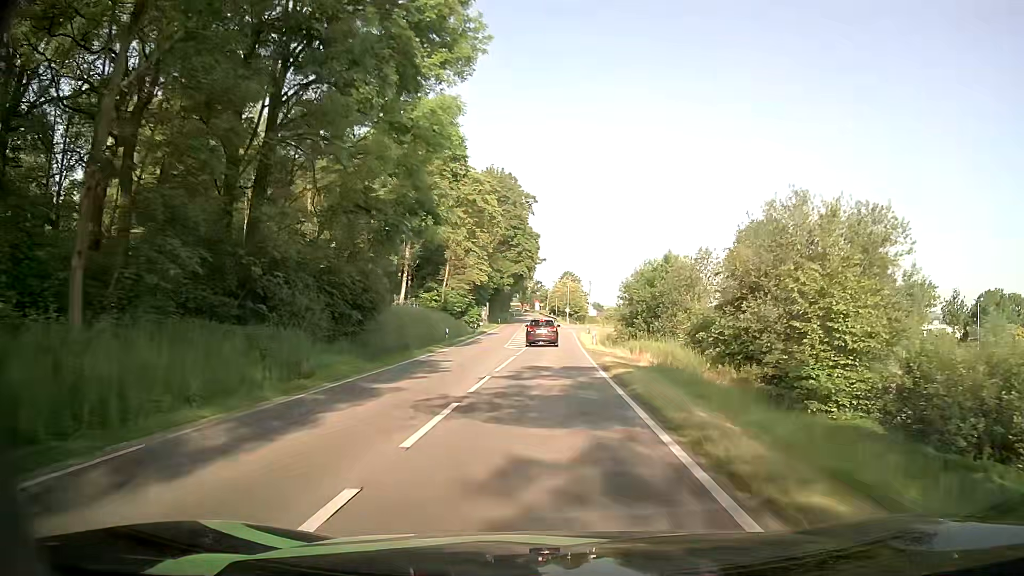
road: secondary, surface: asphalt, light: Day
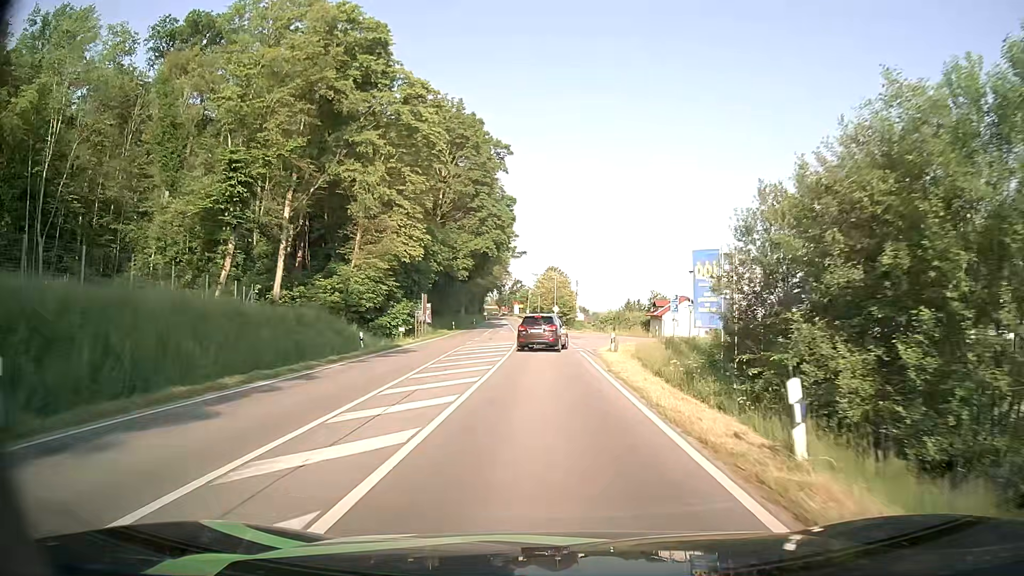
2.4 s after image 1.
(+0.1, +36.2) m; +2°
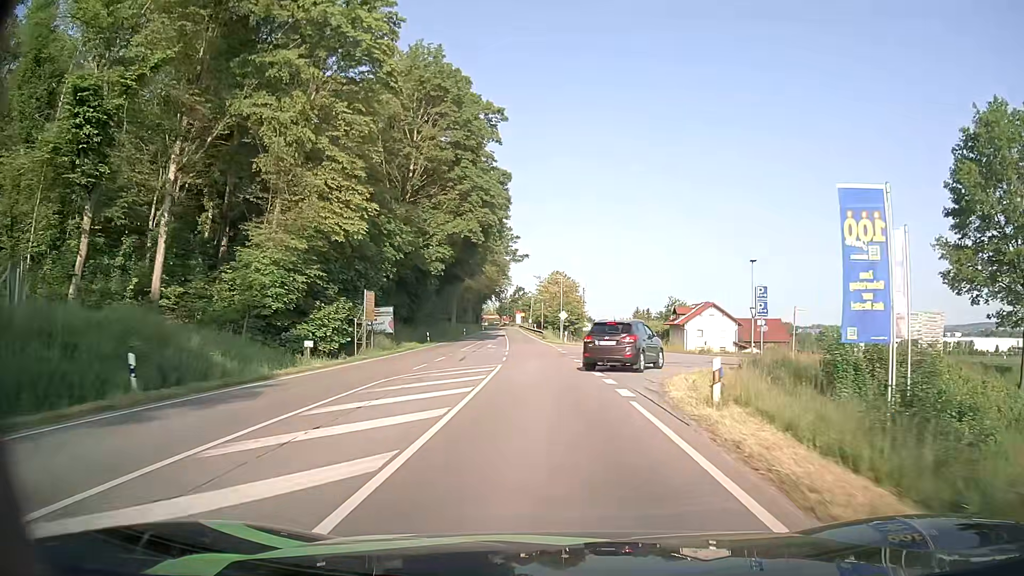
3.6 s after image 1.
(-0.2, +17.5) m; -1°
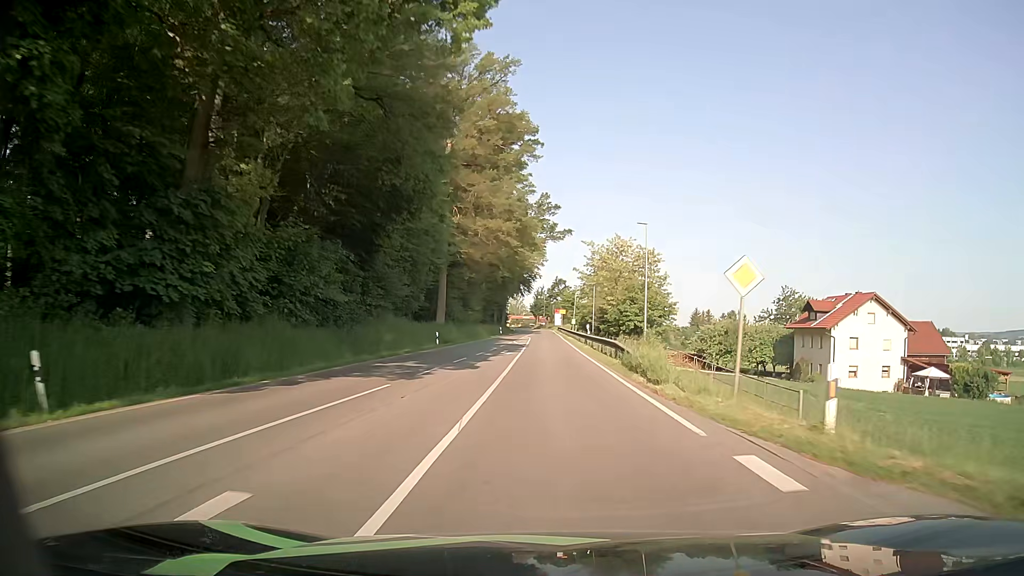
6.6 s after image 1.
(-1.6, +46.4) m; -3°
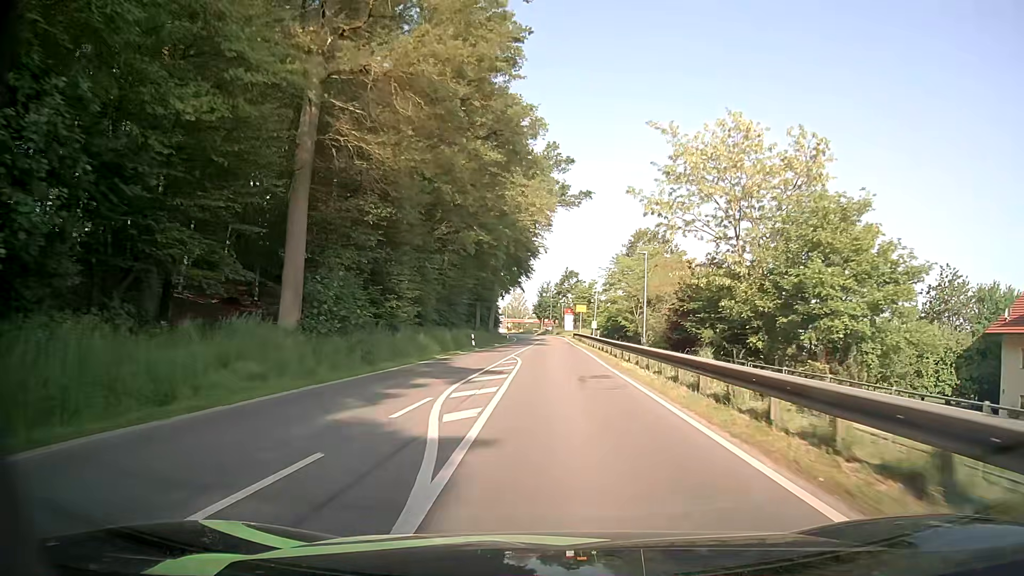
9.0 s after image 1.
(-0.4, +38.1) m; -1°
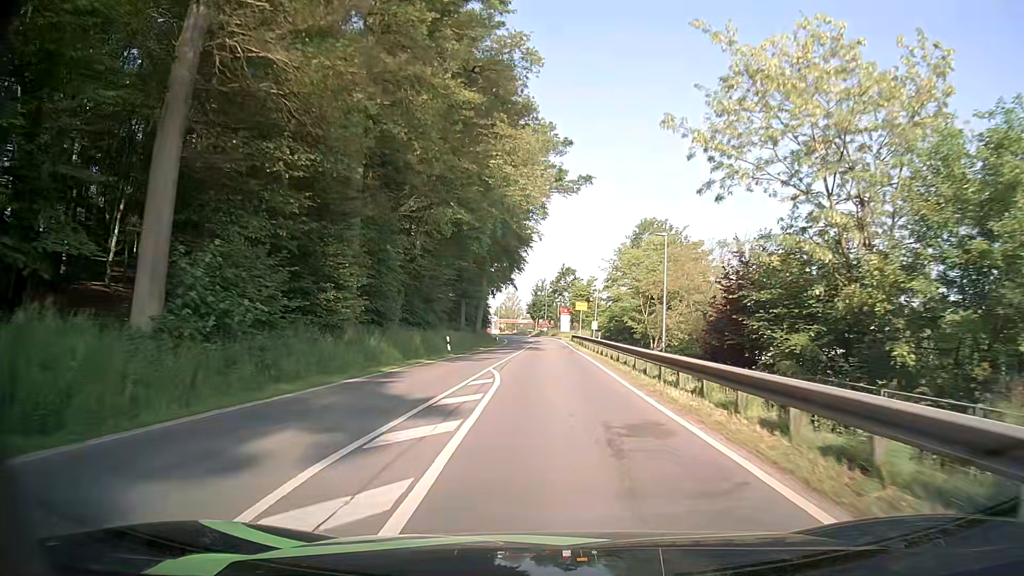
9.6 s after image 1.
(+0.1, +9.1) m; +1°
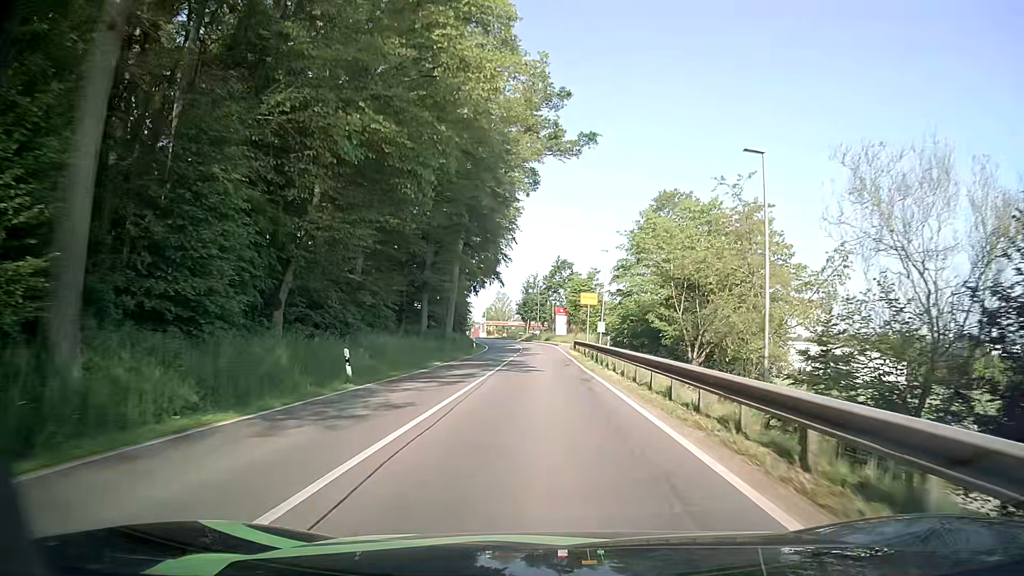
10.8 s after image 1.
(-0.1, +17.5) m; 0°
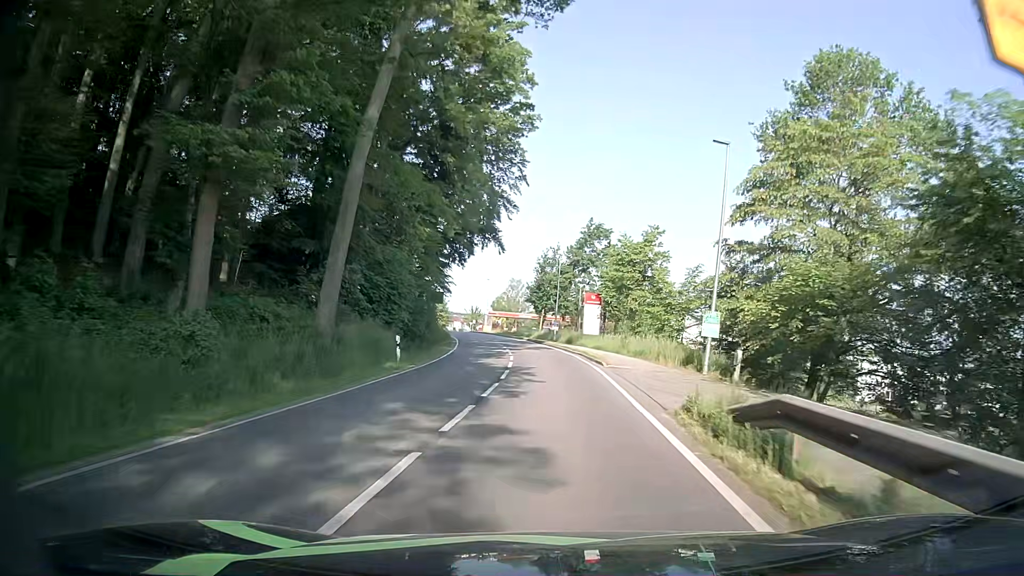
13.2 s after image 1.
(-0.4, +34.0) m; -2°
(0, +10) (0, +20) (-1, +30) (-1, +40) (-2, +50) (-4, +60) (-6, +70) (-8, +79) (-10, +89) (-13, +99) m
